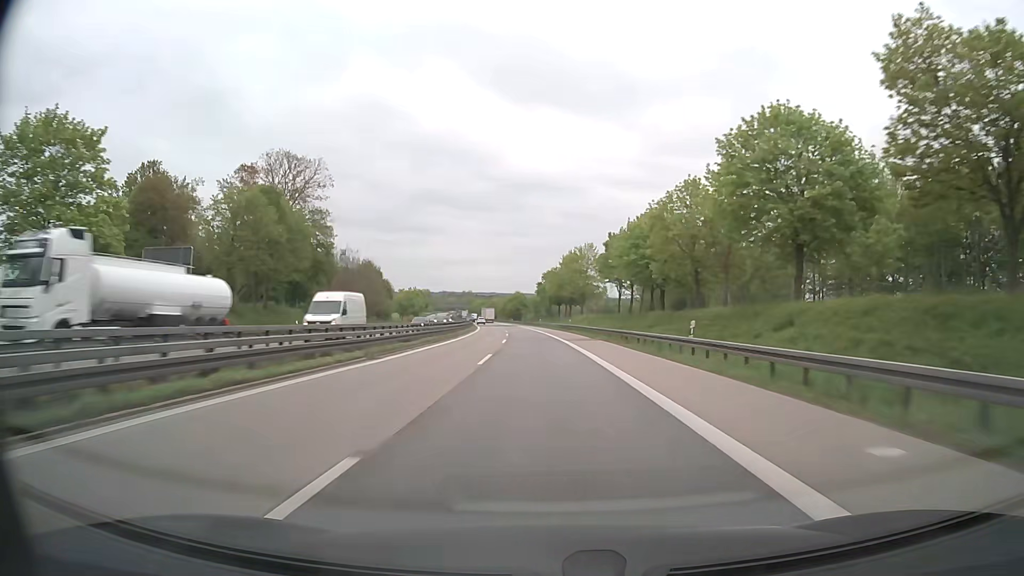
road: motorway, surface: asphalt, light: Day
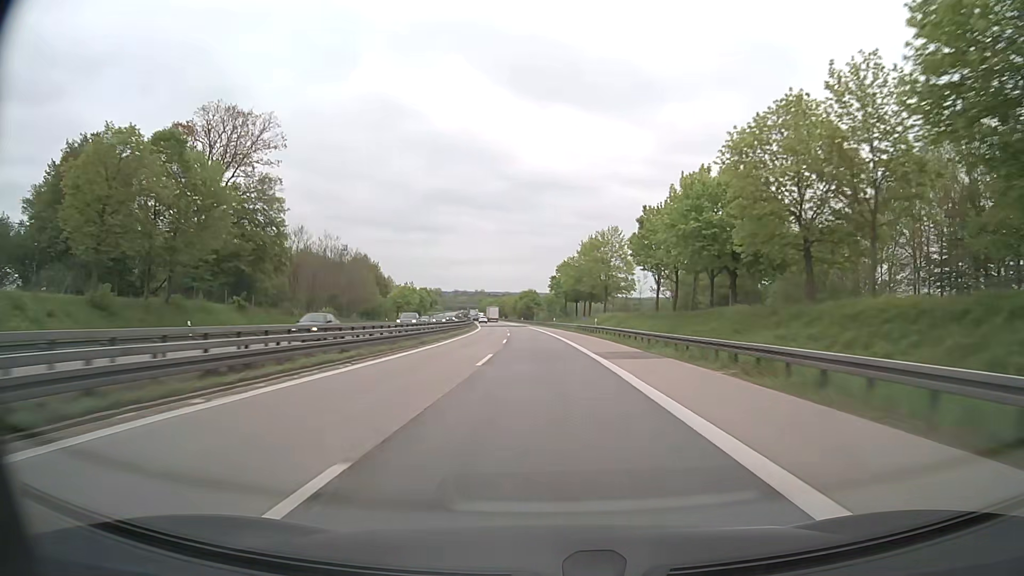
(-0.1, +20.6) m; -1°
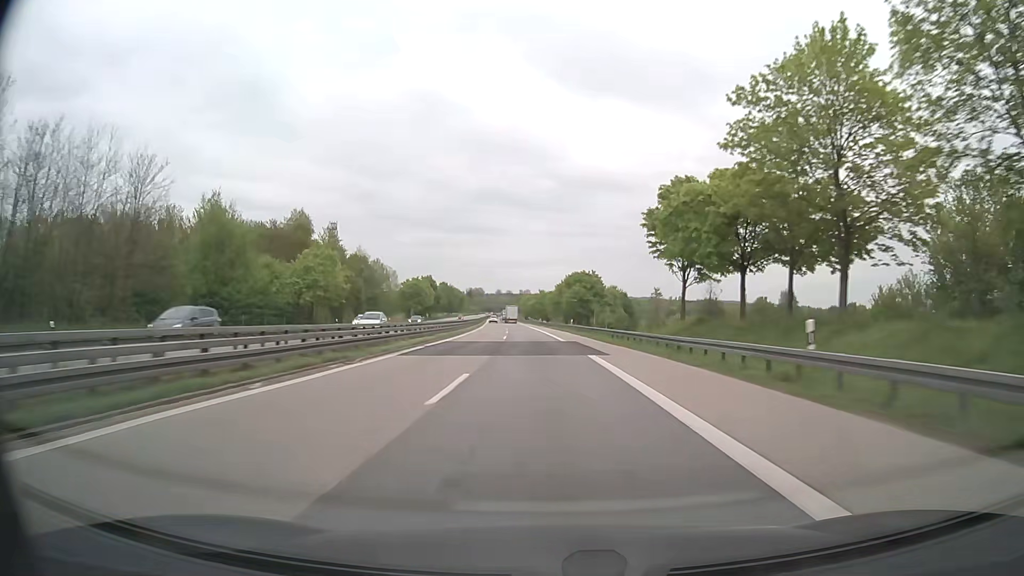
(-3.1, +82.4) m; -4°
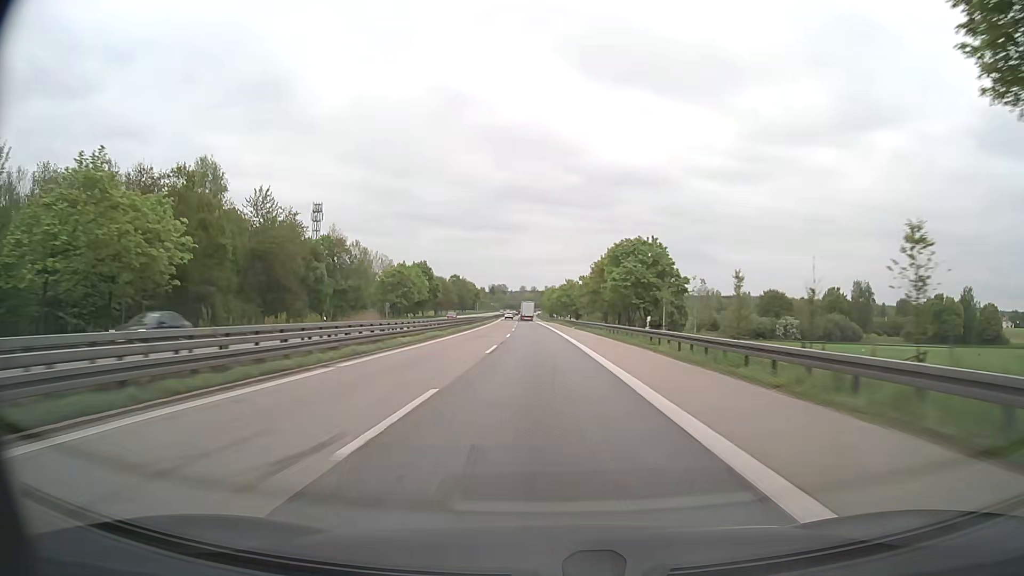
(-0.8, +41.2) m; -2°
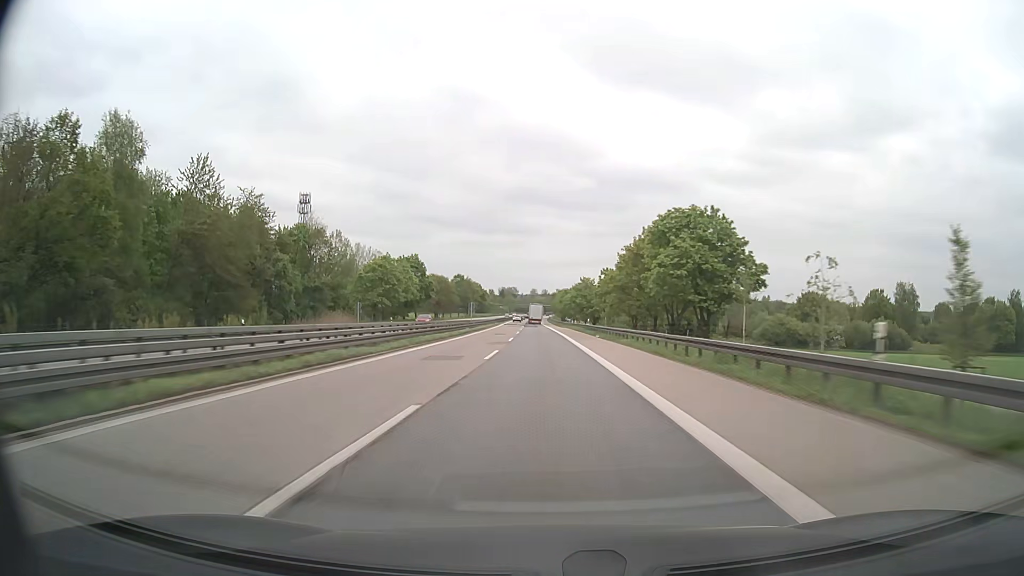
(-0.1, +20.6) m; -1°
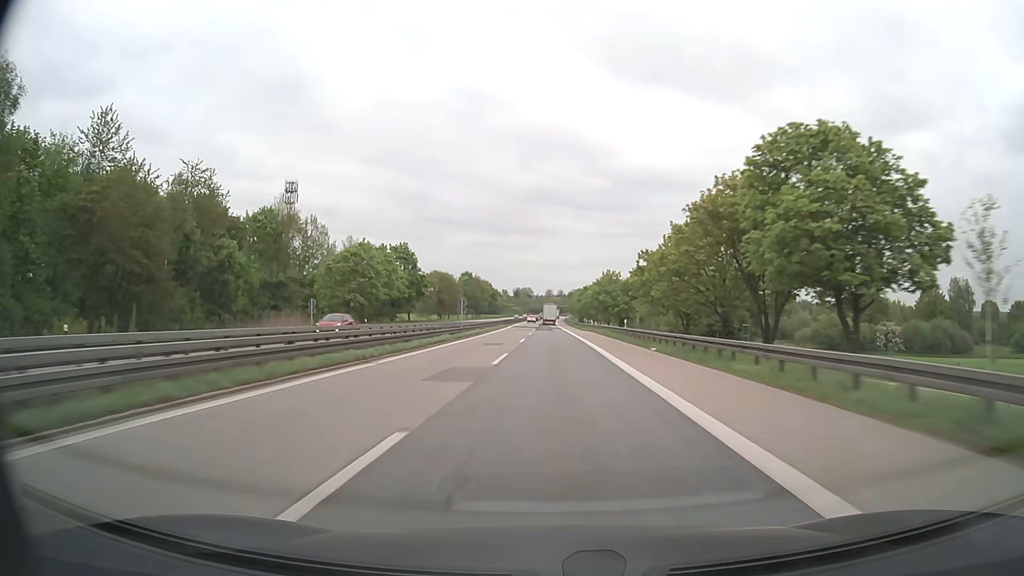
(-0.2, +20.6) m; -1°
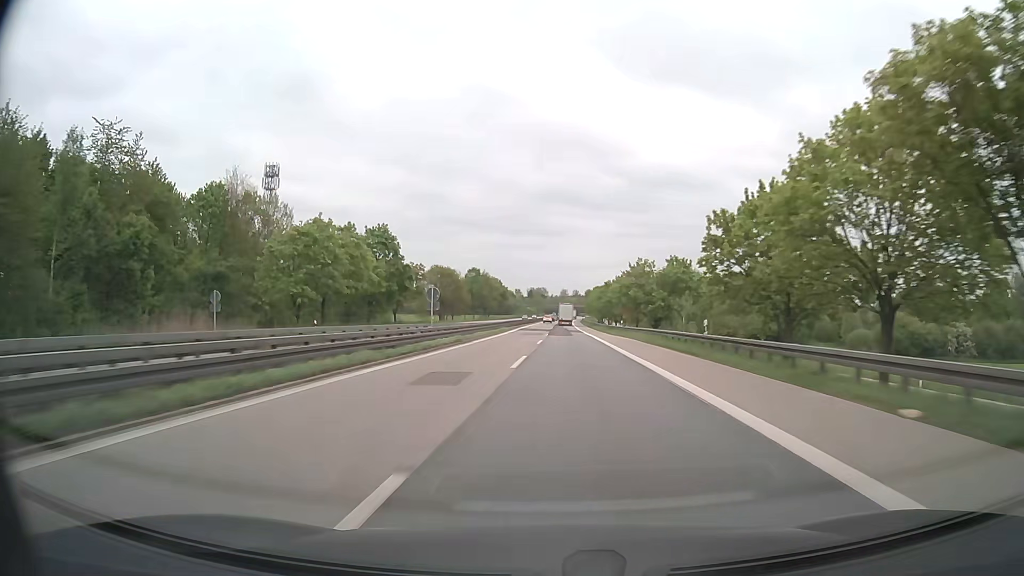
(-0.2, +20.6) m; -1°
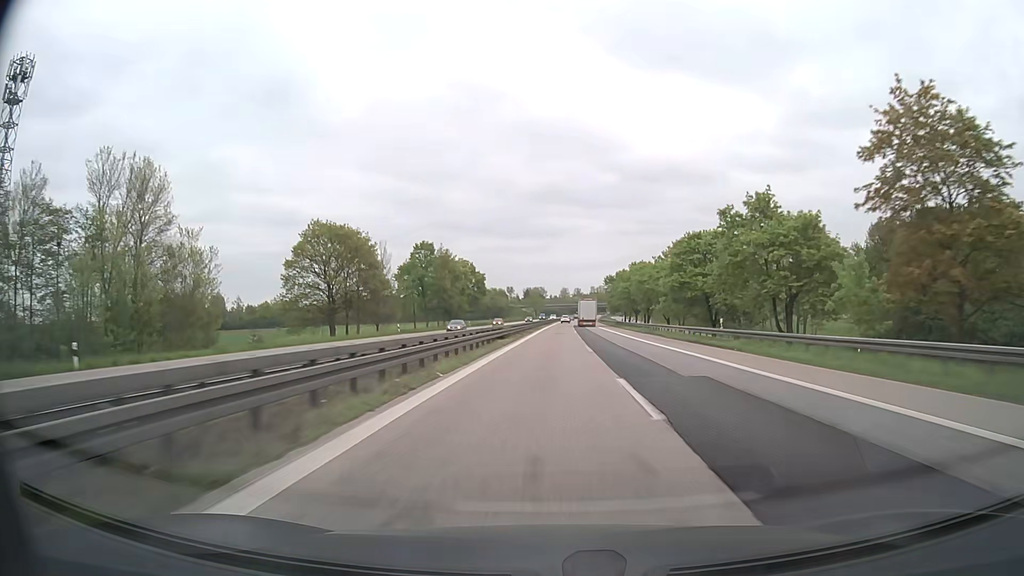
(-0.8, +82.4) m; 0°
(0, +10) (0, +20) (0, +30) (0, +40) (+1, +50) (+1, +60) (+1, +70) (+1, +80) (+2, +90) (+2, +100) m
